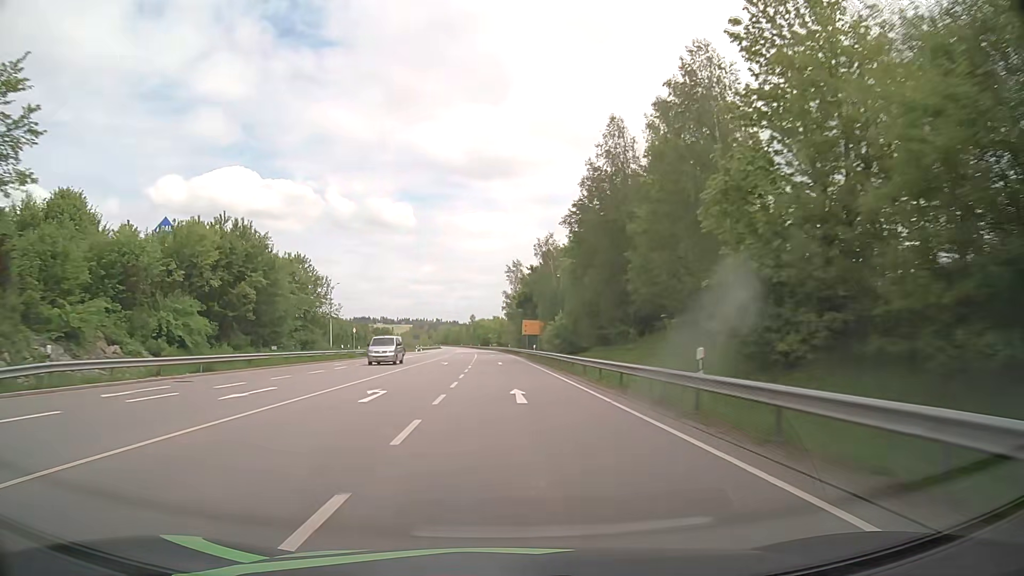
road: primary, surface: asphalt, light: Day
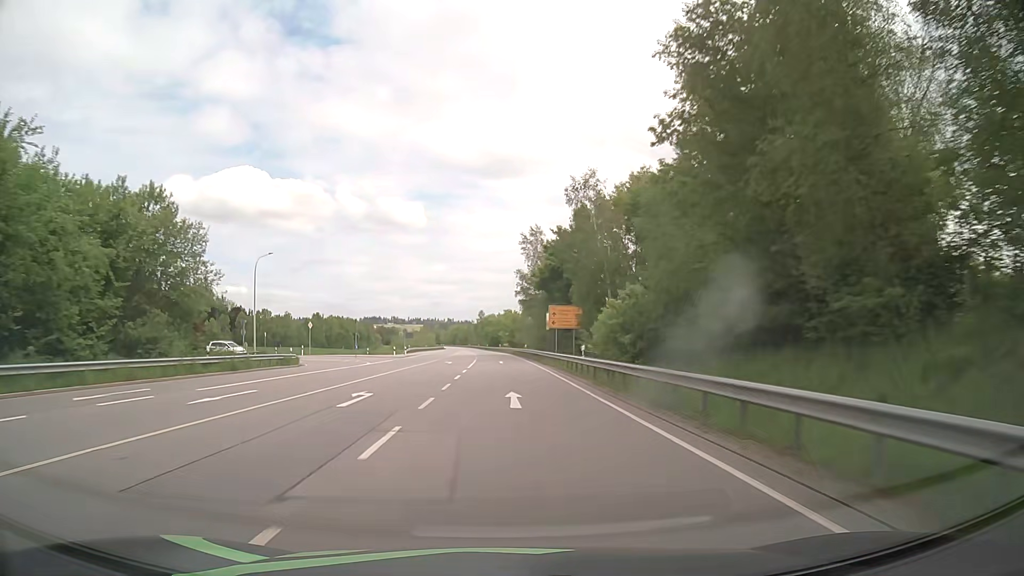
(-0.2, +31.3) m; -1°
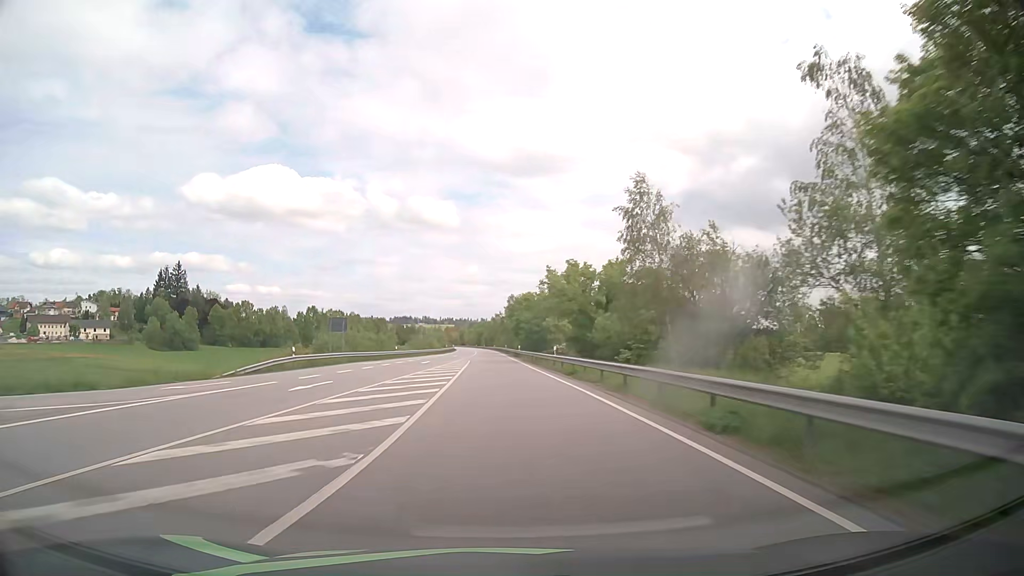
(-1.8, +78.2) m; -3°
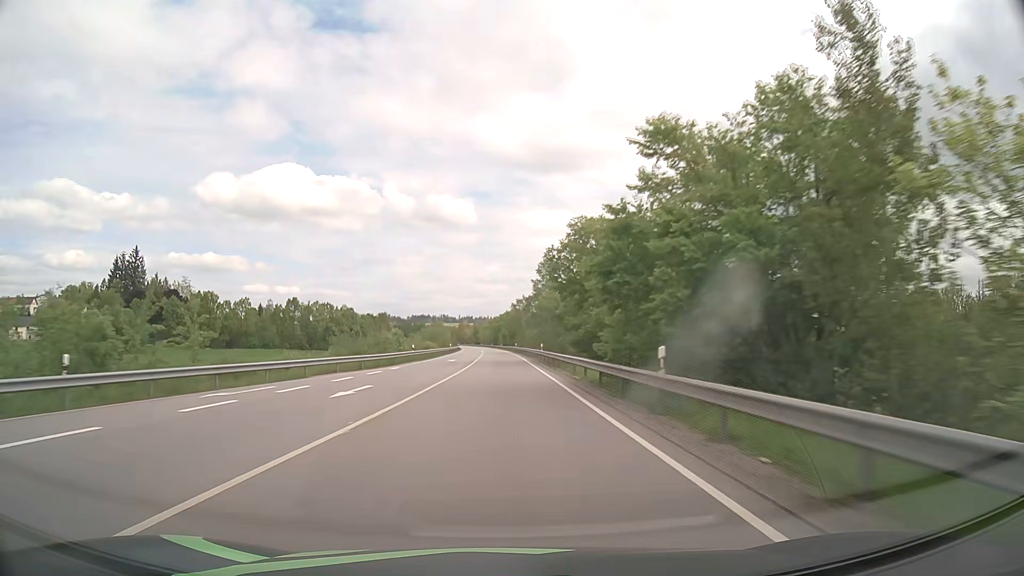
(-1.0, +62.8) m; -2°
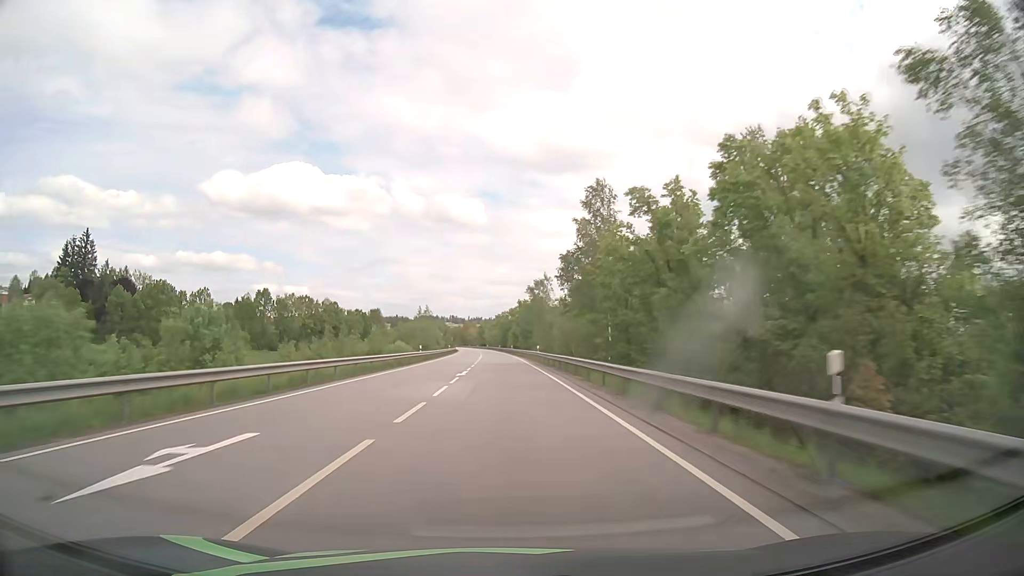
(-0.4, +47.2) m; -1°
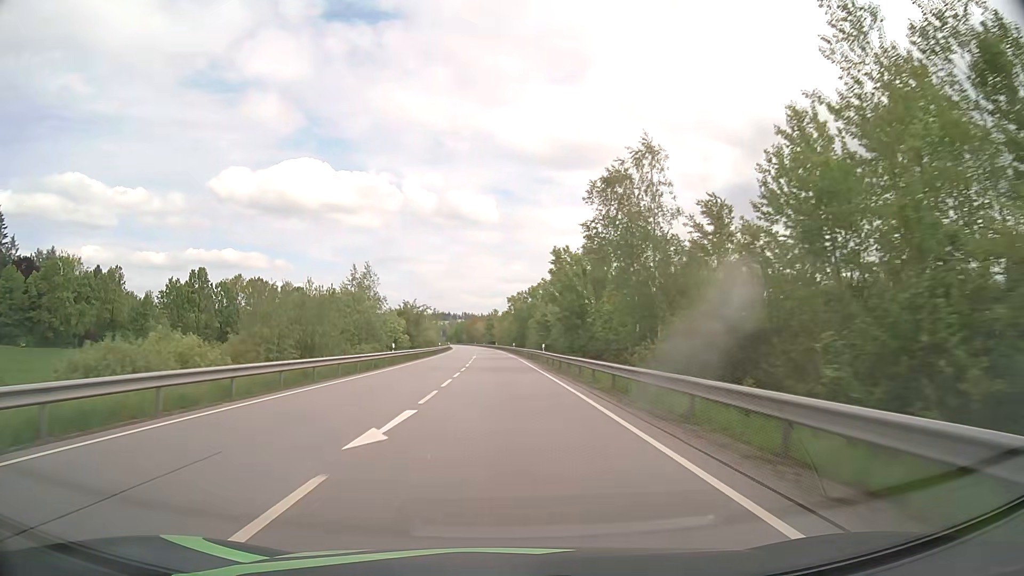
(-0.9, +63.0) m; -2°
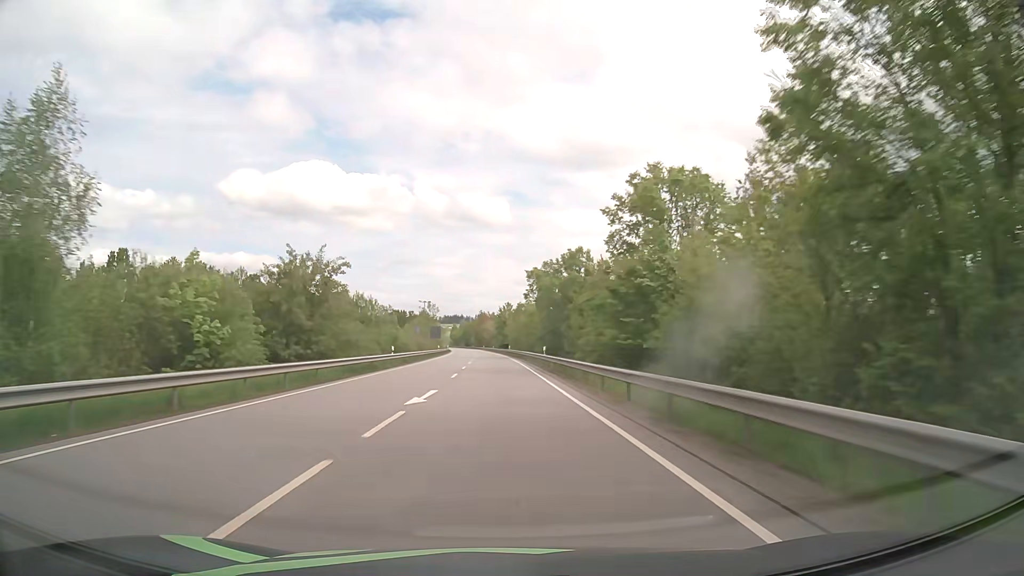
(-0.4, +47.4) m; -1°
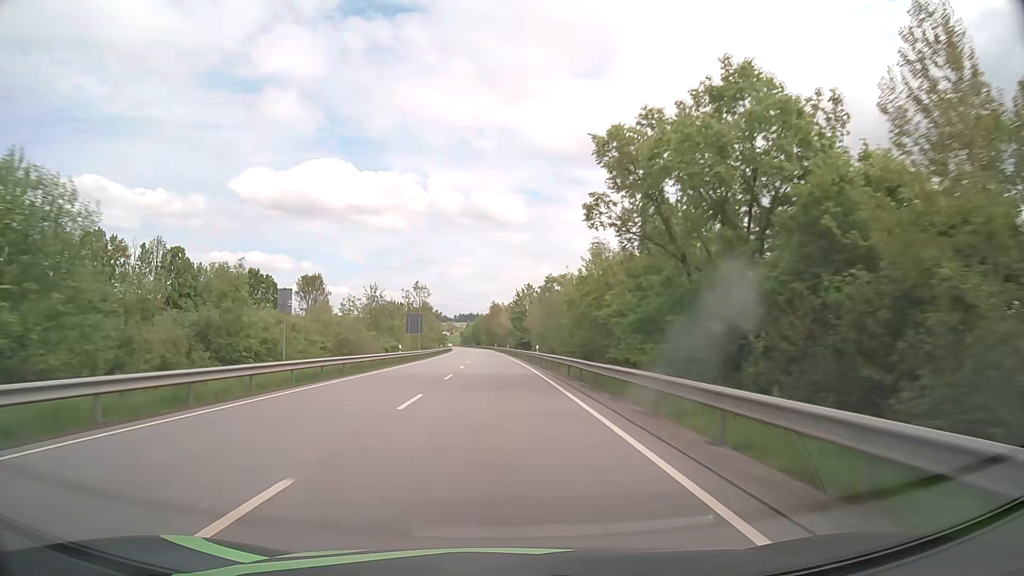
(-0.4, +47.4) m; -1°
(0, +10) (0, +20) (0, +30) (0, +40) (-1, +50) (-1, +60) (-1, +70) (-2, +80) (-2, +90) (-3, +100) m
